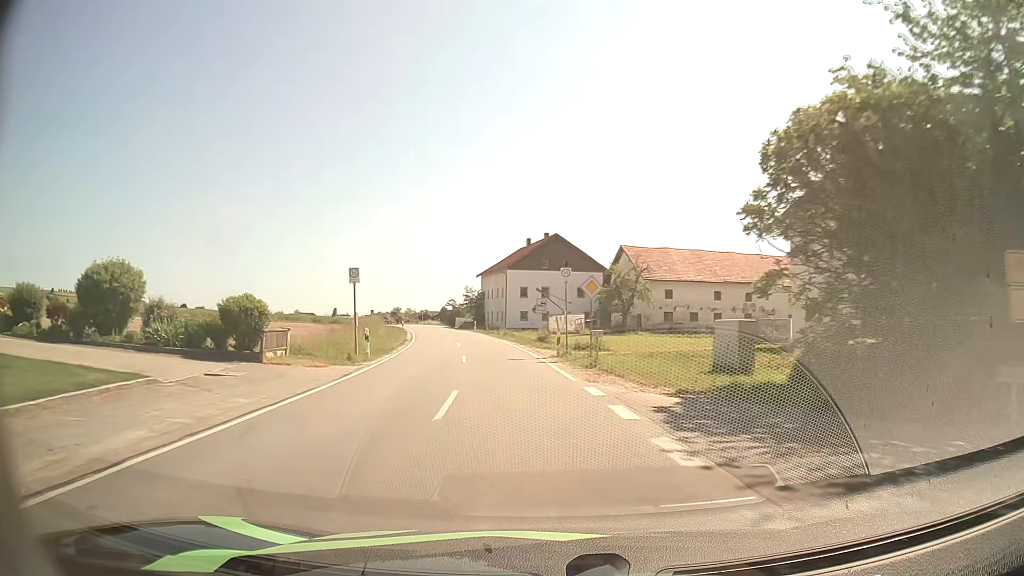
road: secondary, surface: asphalt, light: Day
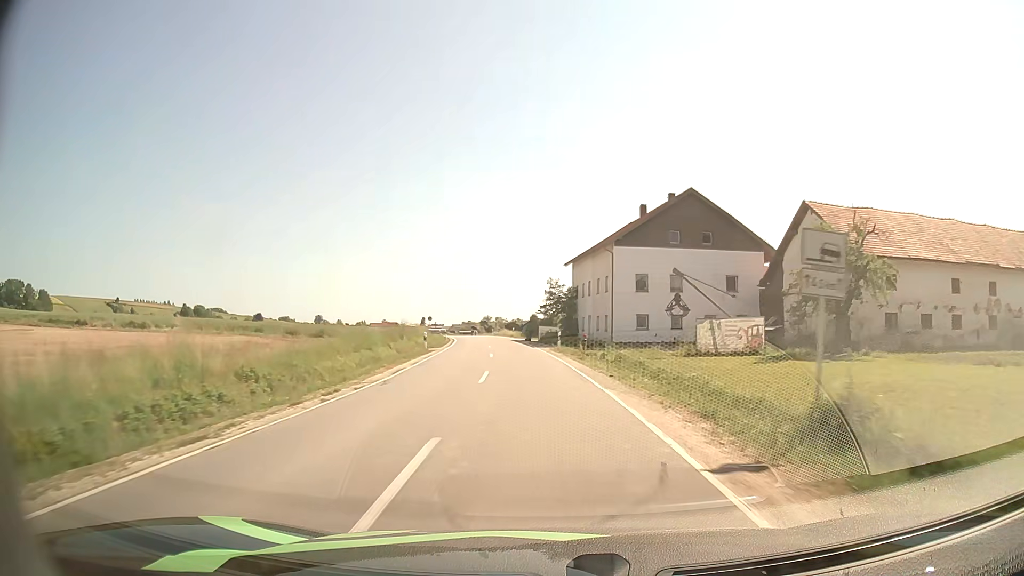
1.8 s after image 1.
(-2.4, +29.4) m; -8°
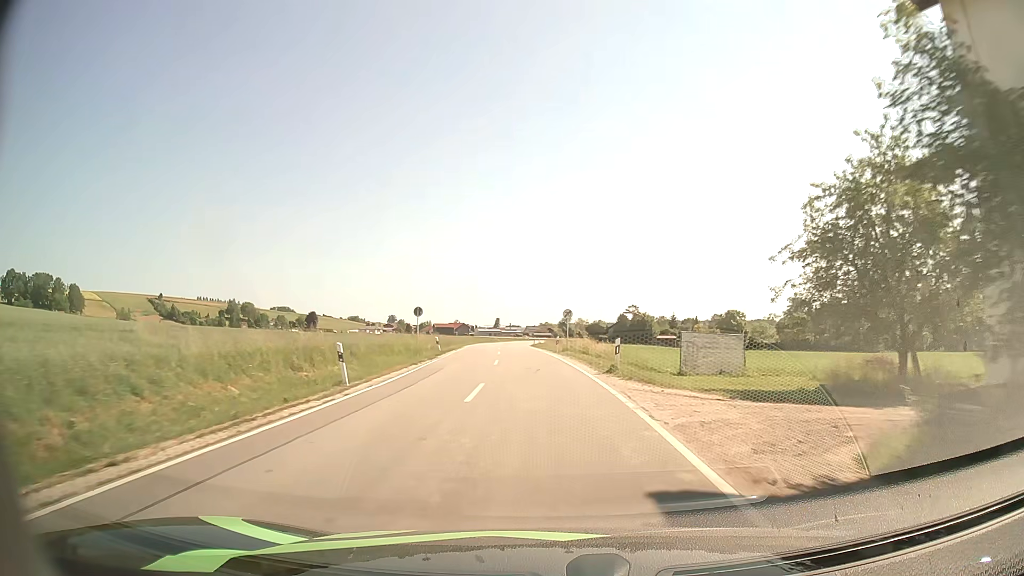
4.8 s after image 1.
(-3.1, +51.6) m; -7°
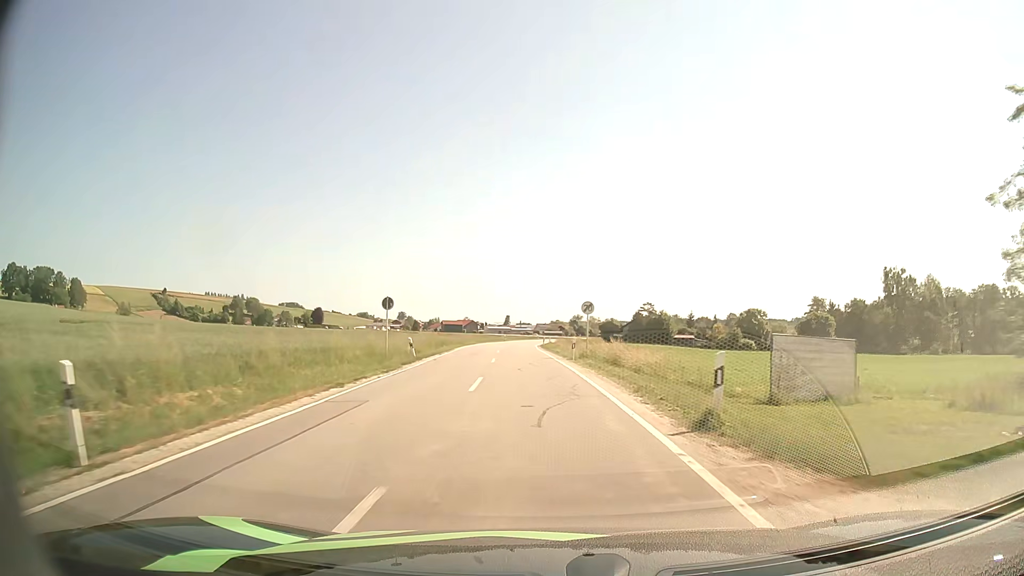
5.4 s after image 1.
(-0.1, +10.6) m; -1°
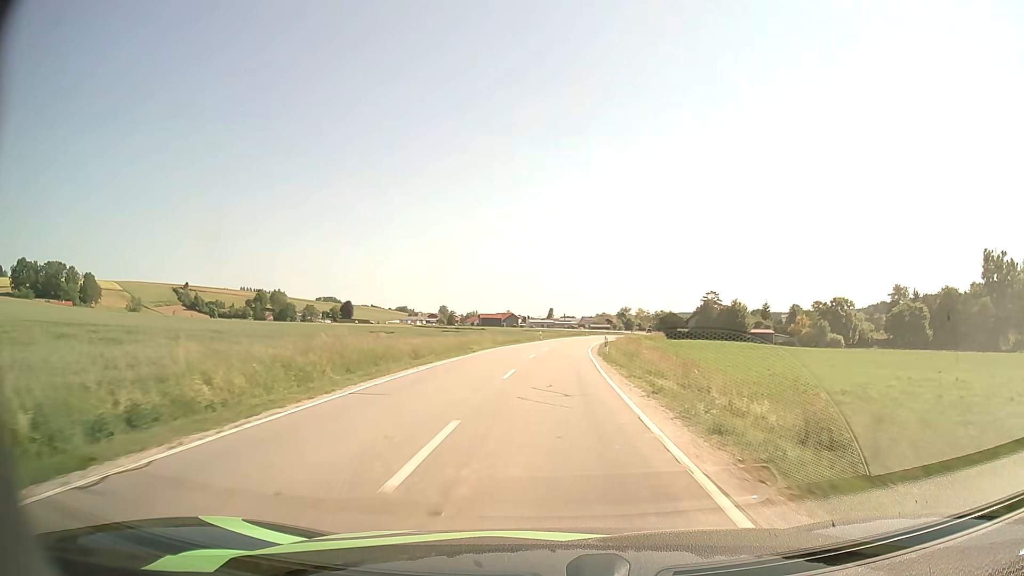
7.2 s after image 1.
(-1.0, +32.3) m; -4°
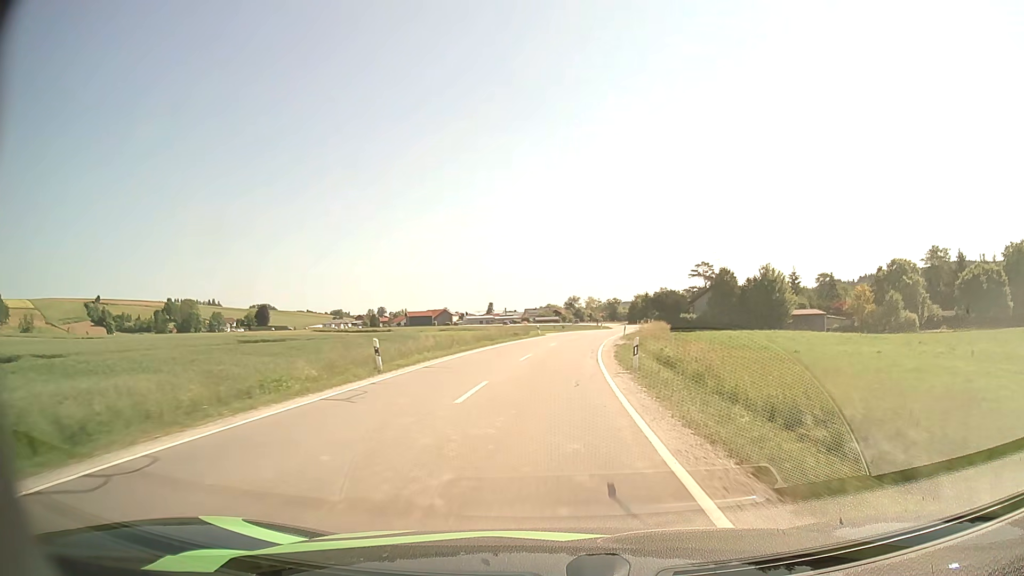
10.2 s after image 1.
(+2.0, +54.5) m; +5°
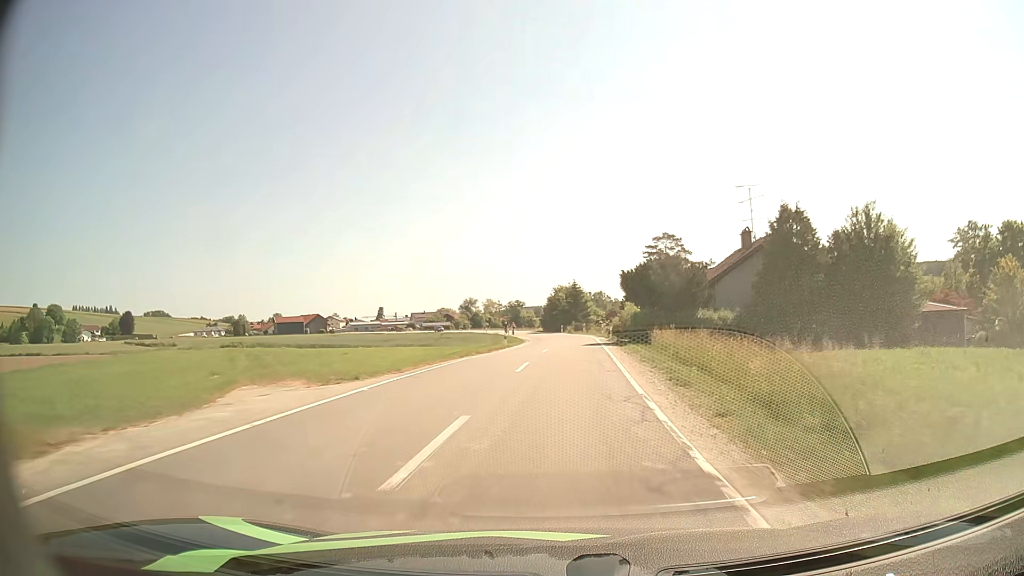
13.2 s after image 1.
(+3.7, +53.3) m; +8°
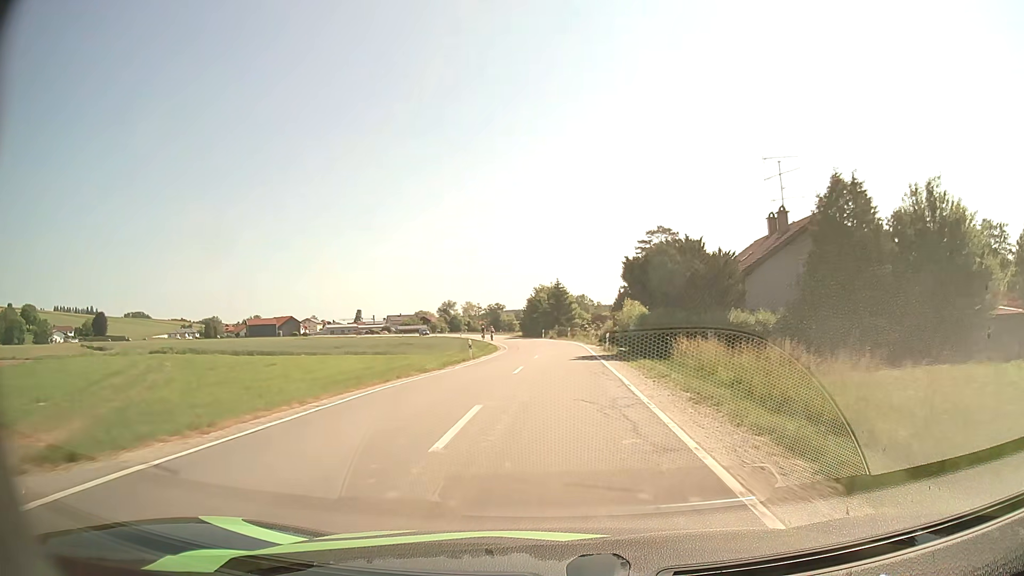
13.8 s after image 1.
(+0.1, +10.3) m; +1°
(0, +10) (0, +20) (+1, +30) (+1, +40) (+1, +50) (0, +60) (-1, +70) (-3, +80) (-4, +90) (-6, +99) m
